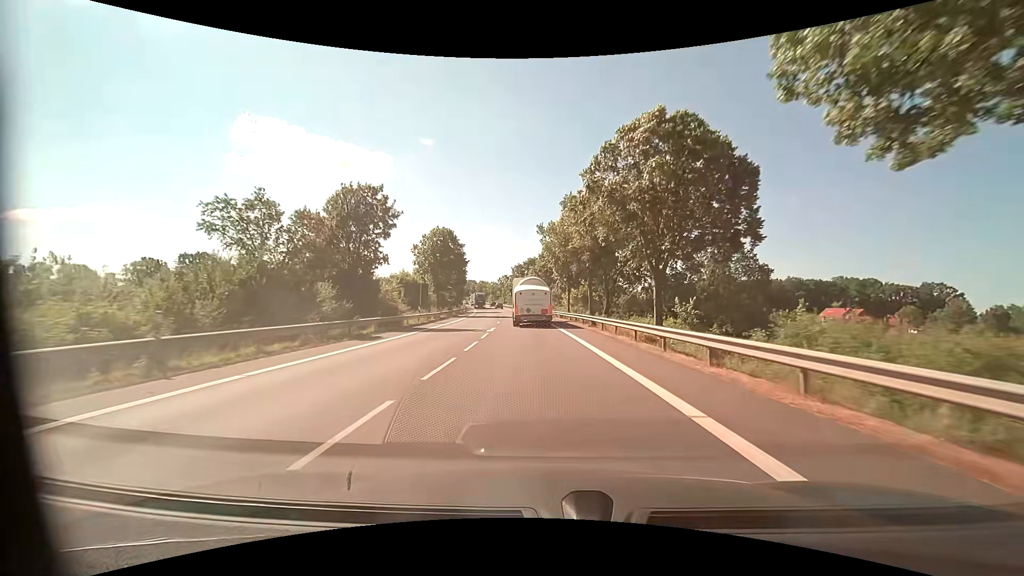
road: primary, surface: asphalt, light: Day
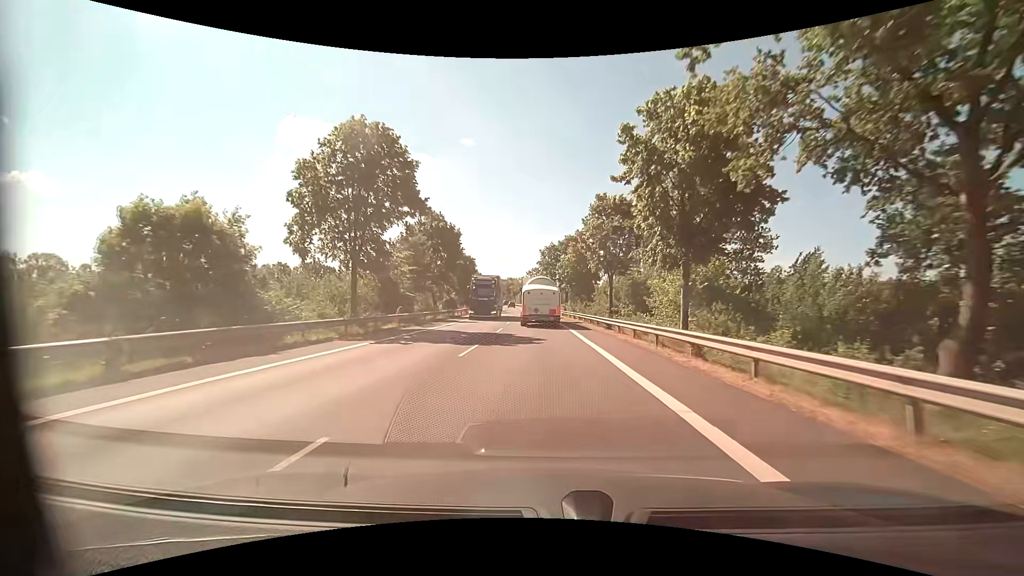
(-1.4, +38.2) m; -4°
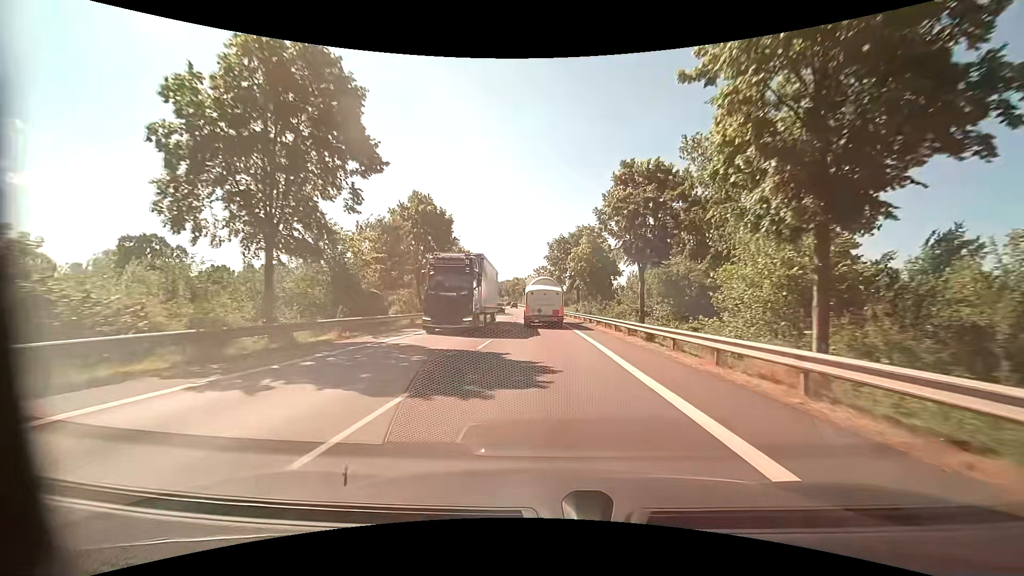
(-0.1, +9.5) m; -1°
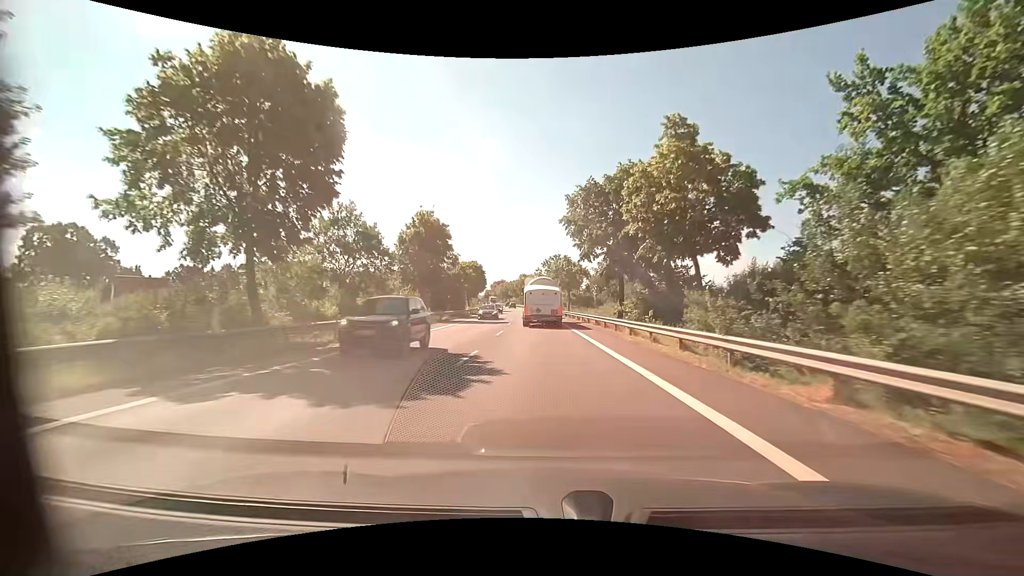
(-0.3, +28.7) m; -1°
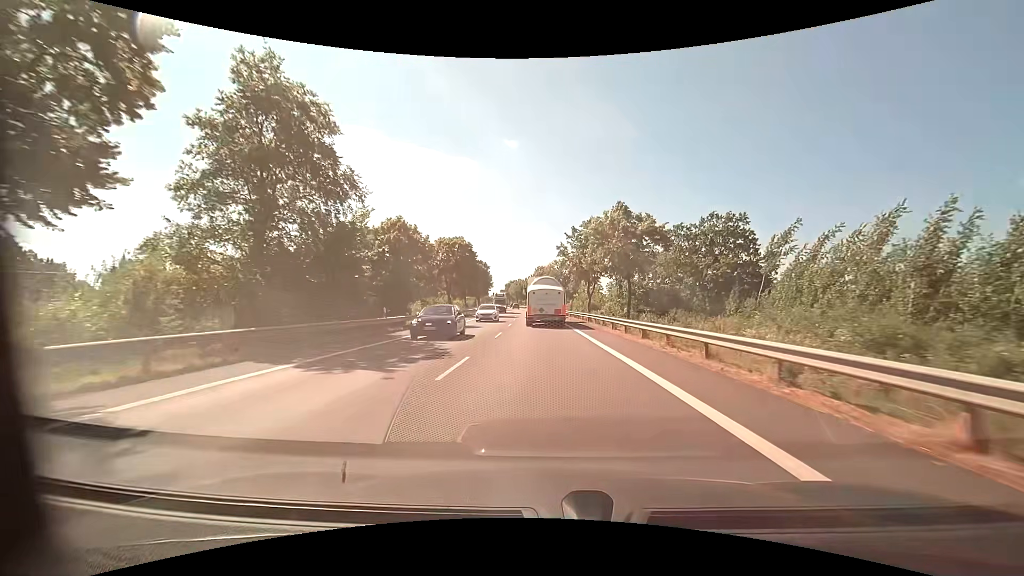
(-0.7, +38.4) m; -2°
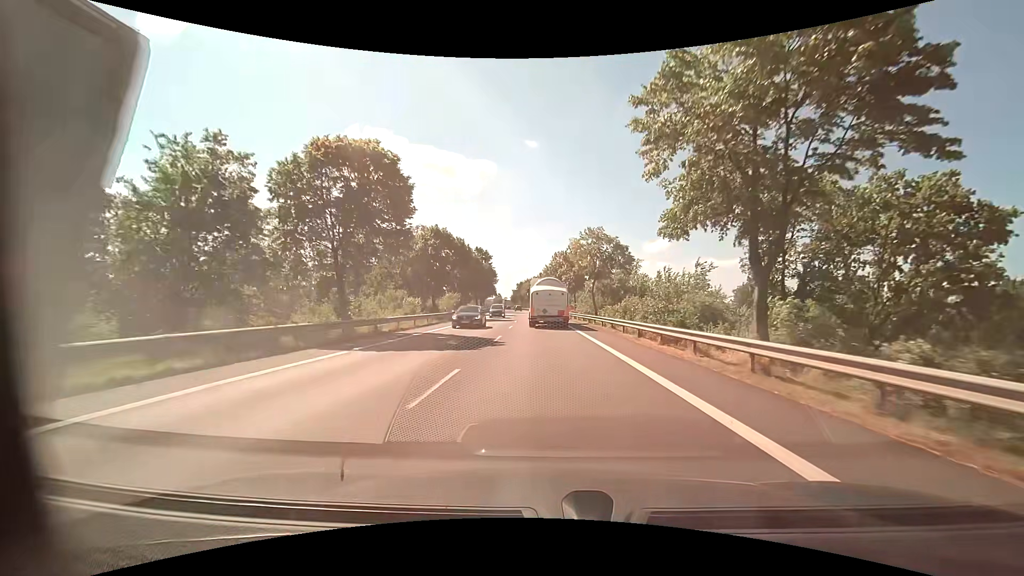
(-0.9, +38.6) m; -2°
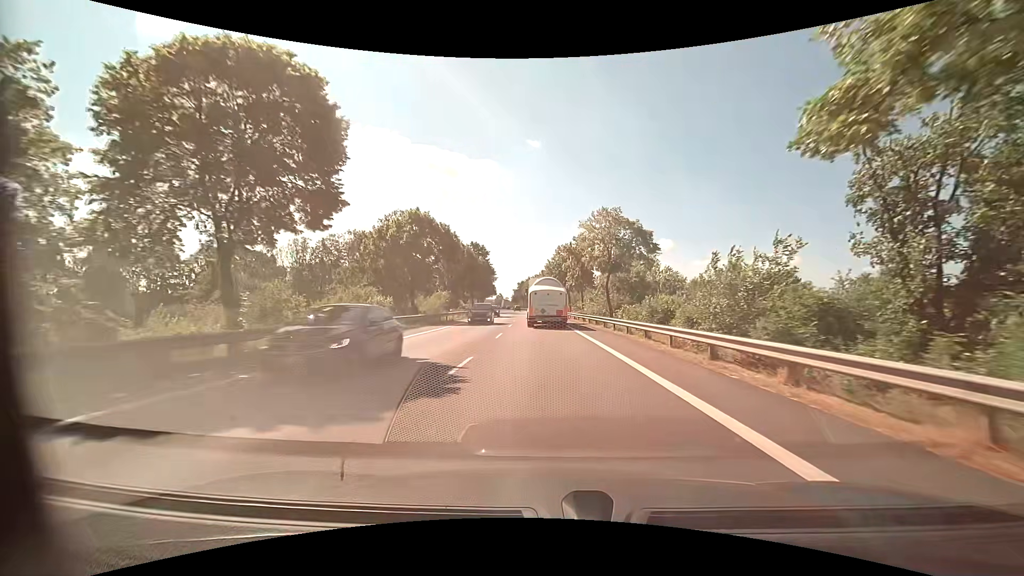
(0.0, +9.6) m; 0°
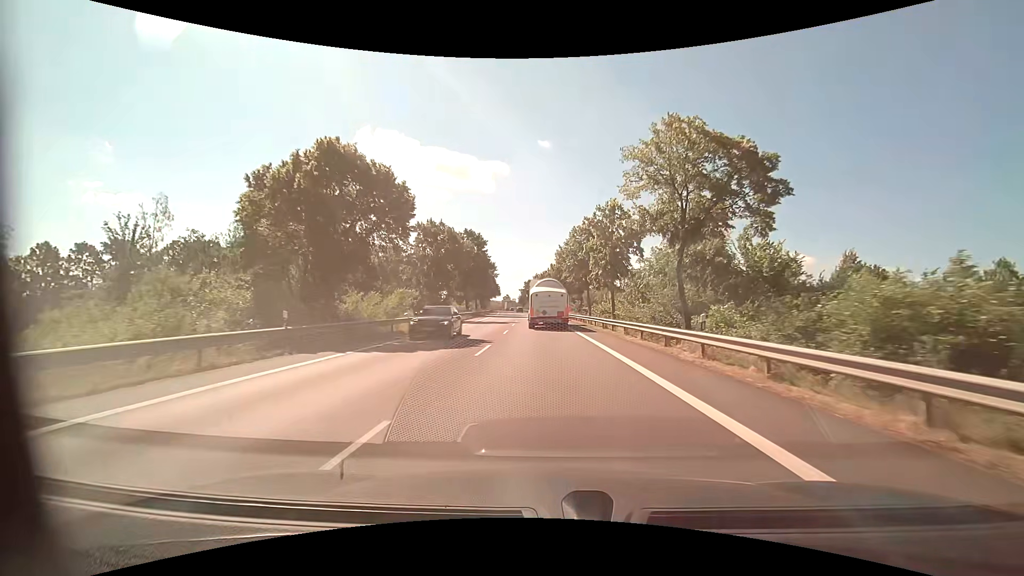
(-0.2, +19.2) m; -1°
(0, +10) (0, +20) (0, +30) (-1, +40) (-1, +50) (-1, +60) (-2, +70) (-2, +80) (-3, +90) (-4, +100) m
